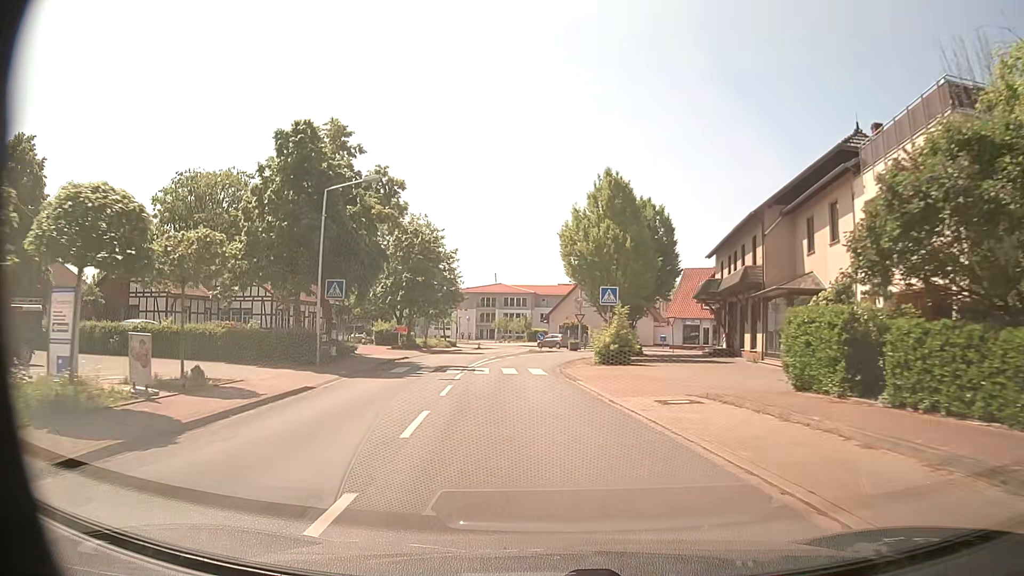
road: secondary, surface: asphalt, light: Day
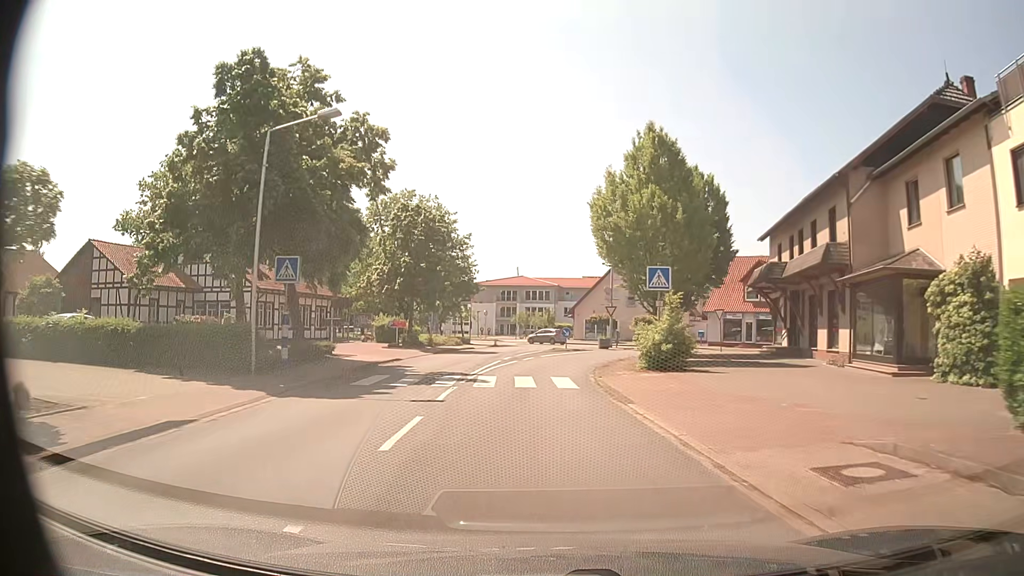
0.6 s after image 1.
(-0.2, +7.1) m; -2°
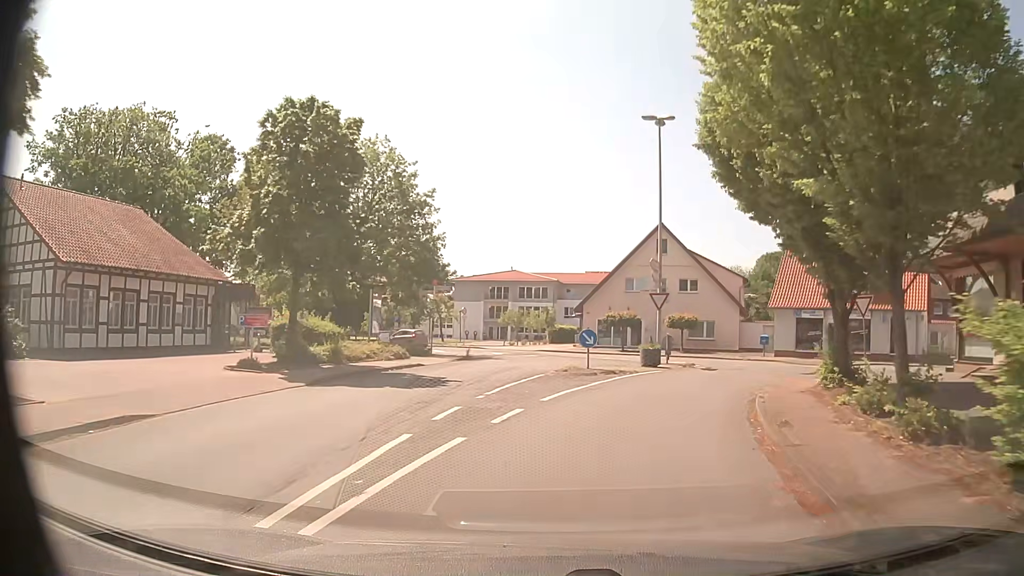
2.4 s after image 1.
(-0.3, +19.0) m; 0°
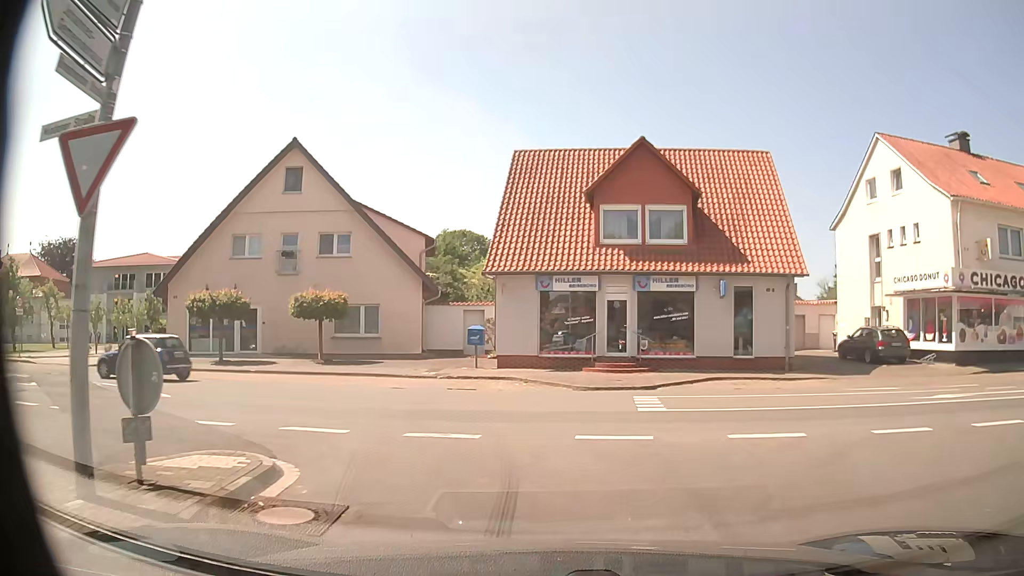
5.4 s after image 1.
(+4.5, +21.2) m; +28°
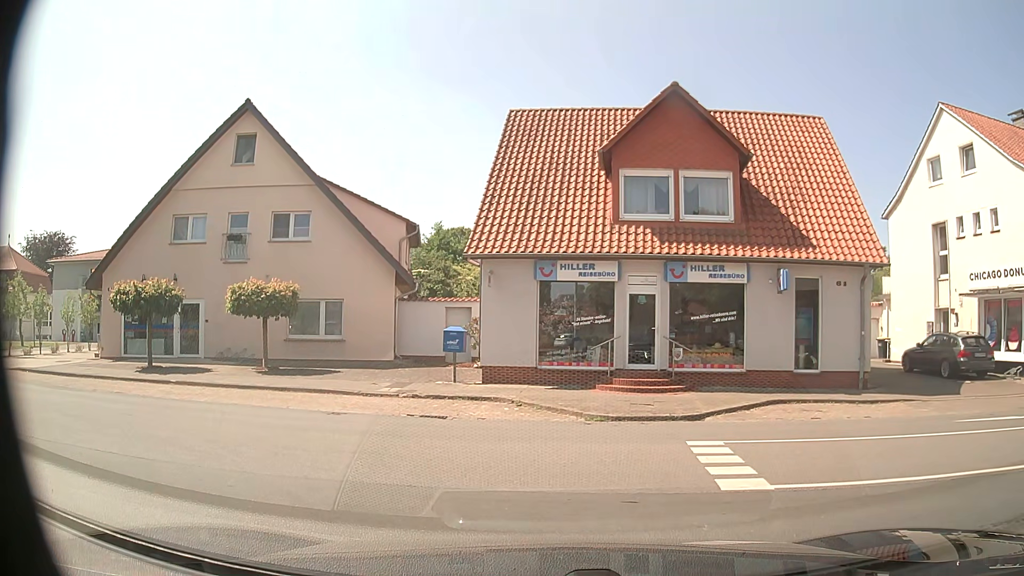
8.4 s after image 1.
(-0.1, +5.3) m; -2°
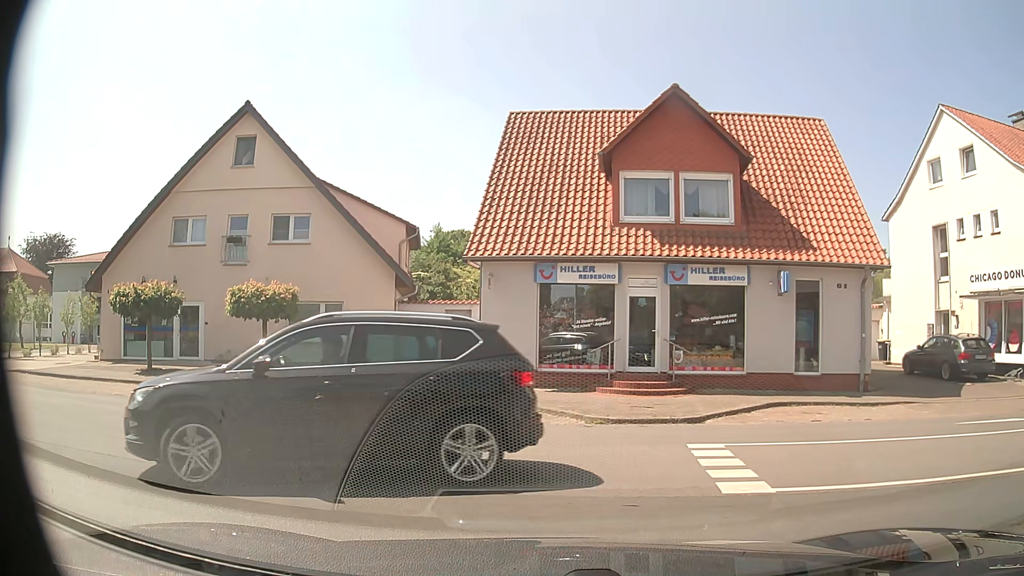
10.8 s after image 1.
(0.0, +0.1) m; 0°
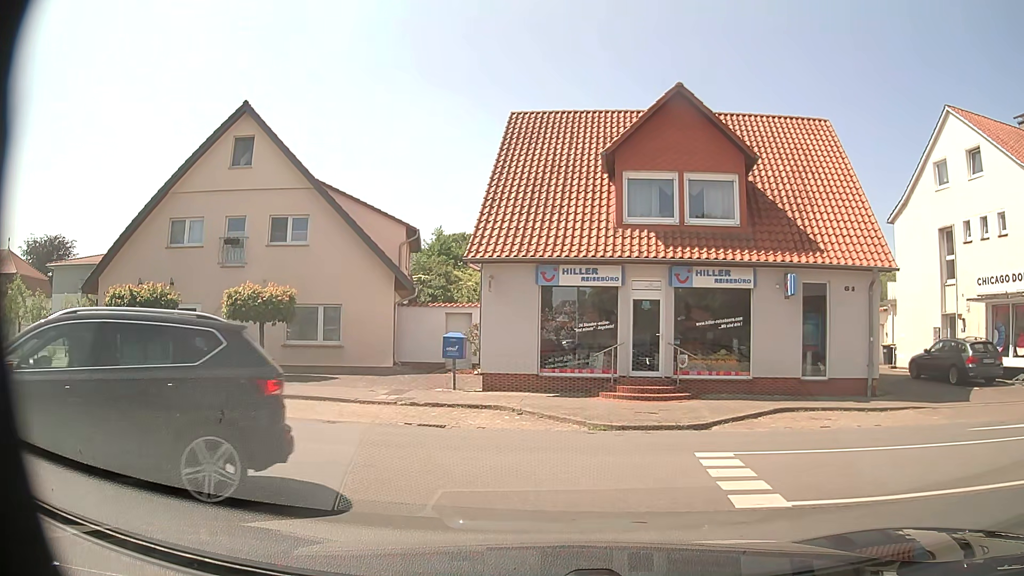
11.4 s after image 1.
(0.0, +0.5) m; 0°
